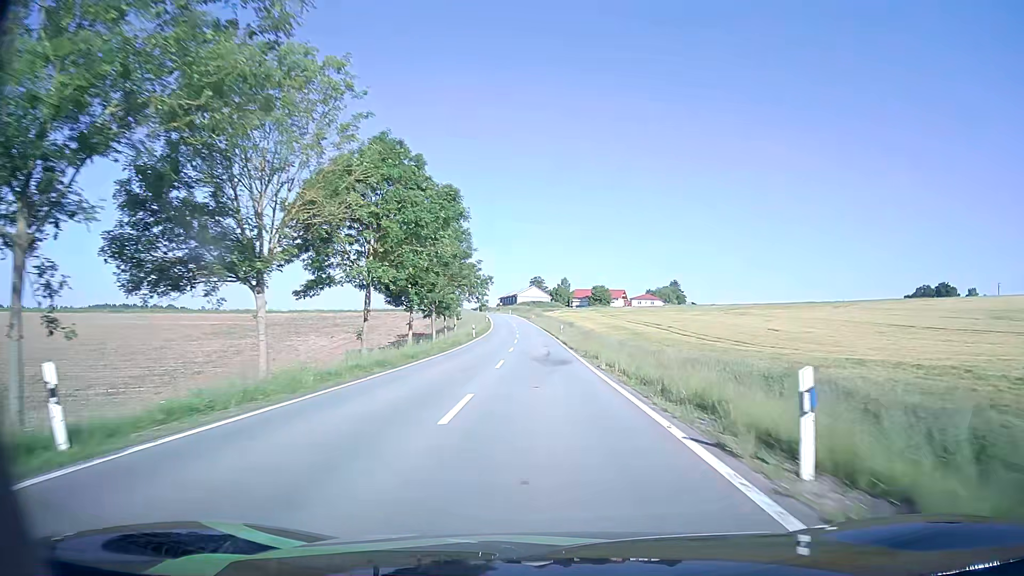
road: tertiary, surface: asphalt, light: Day
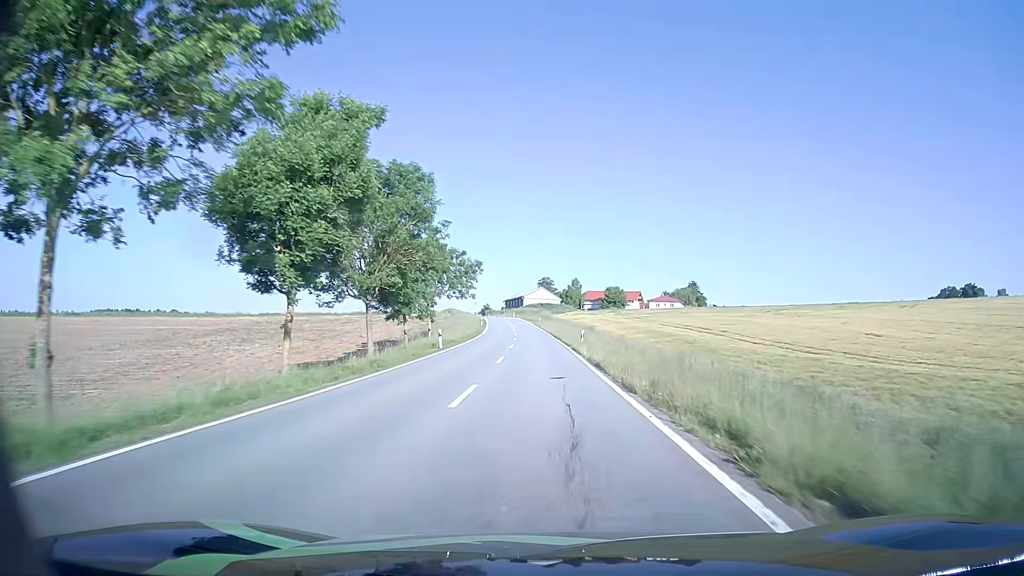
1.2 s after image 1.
(-0.2, +23.0) m; -1°
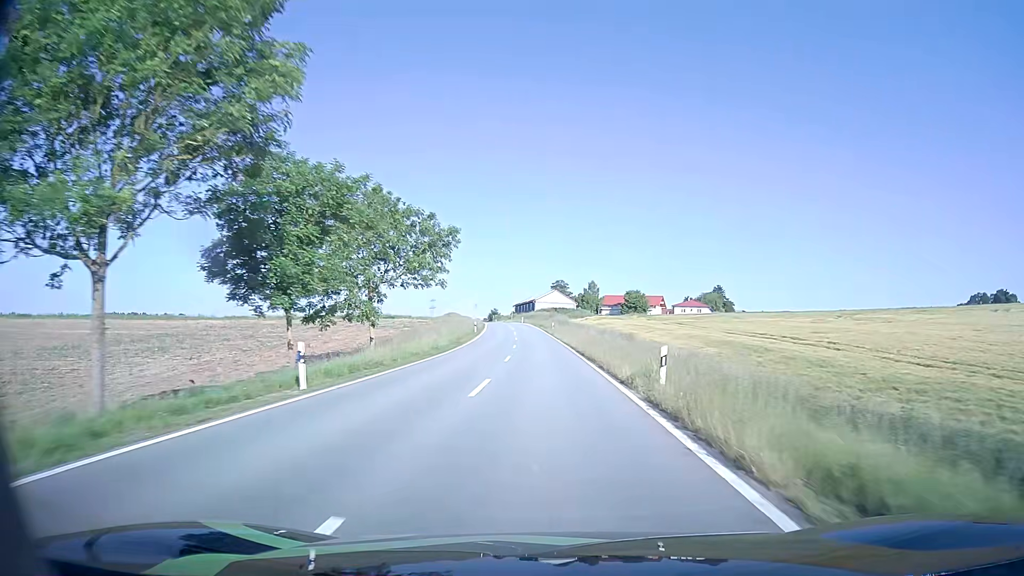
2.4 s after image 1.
(-0.2, +23.0) m; -1°
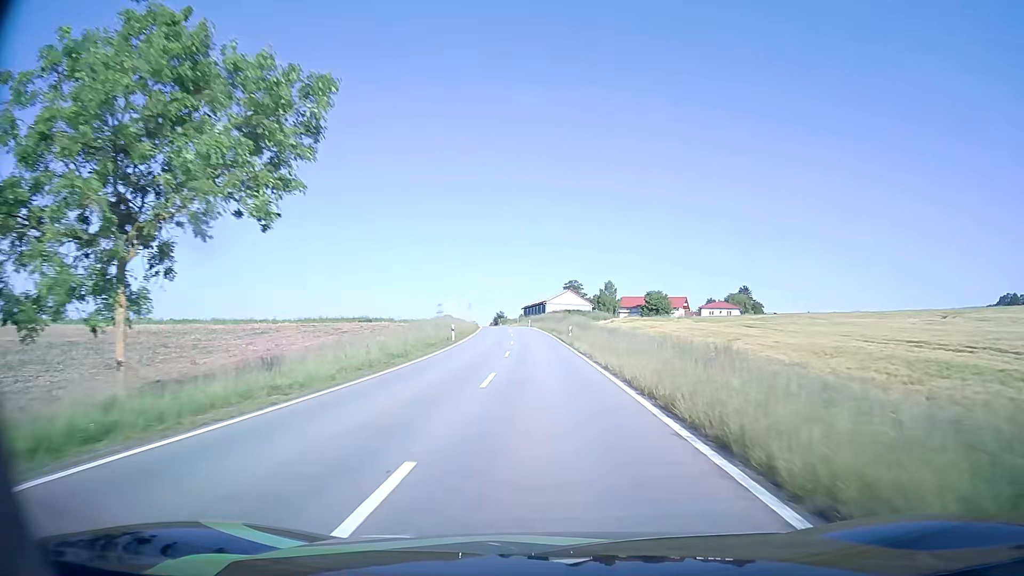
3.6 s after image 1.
(-0.2, +22.9) m; -1°
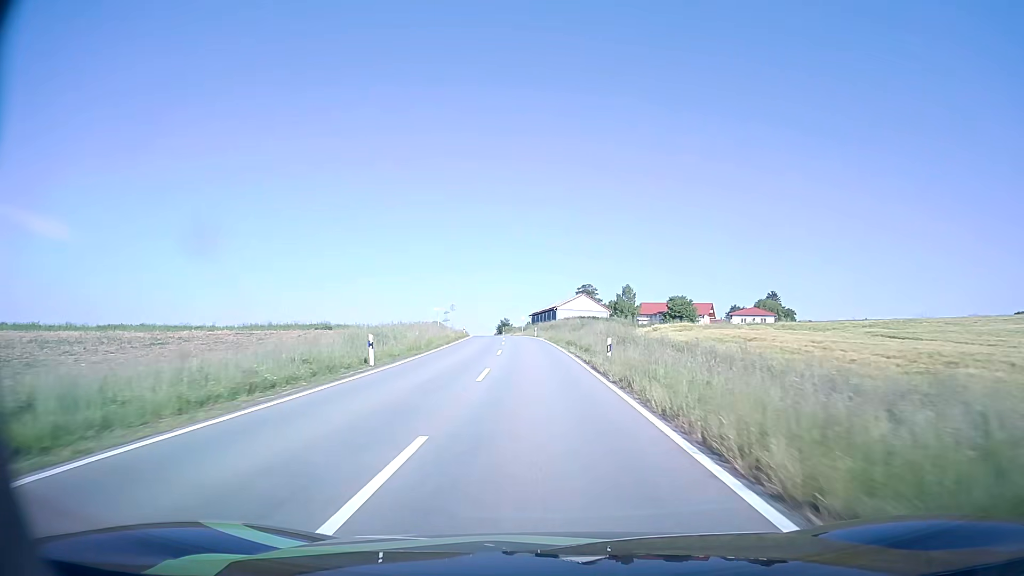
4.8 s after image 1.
(-0.2, +22.9) m; -1°
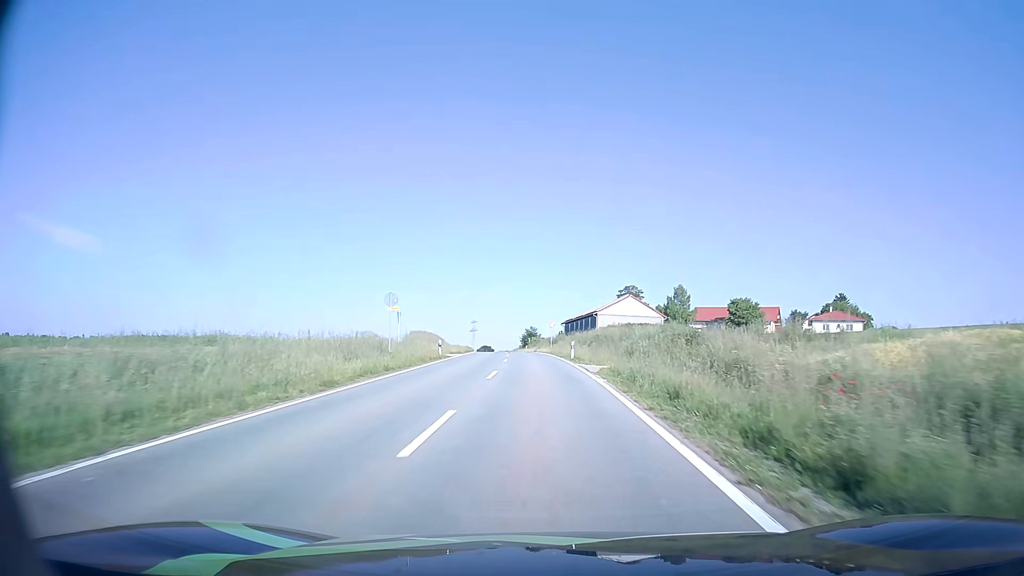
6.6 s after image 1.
(-0.8, +34.2) m; -3°
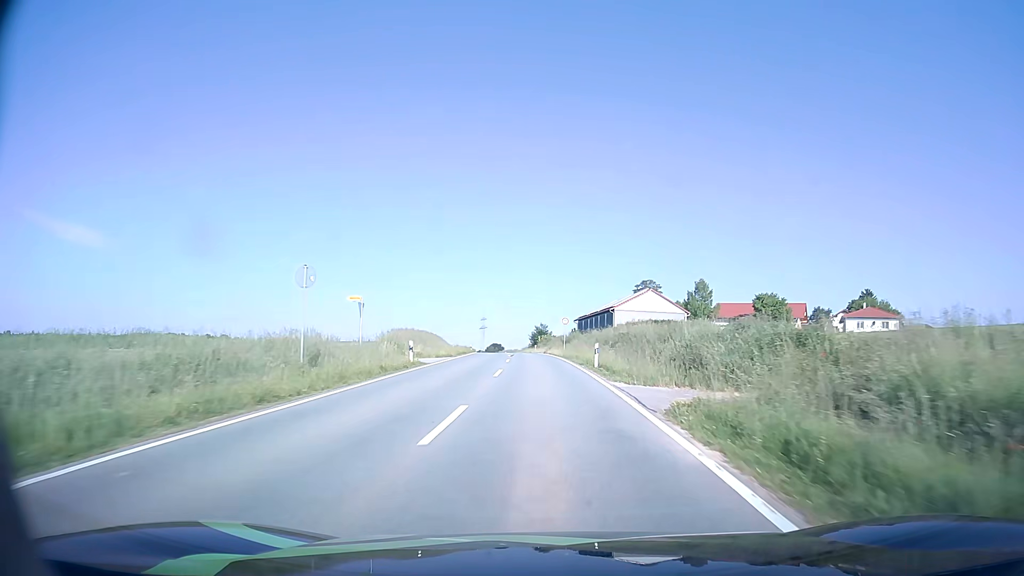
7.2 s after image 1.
(-0.1, +11.4) m; -1°
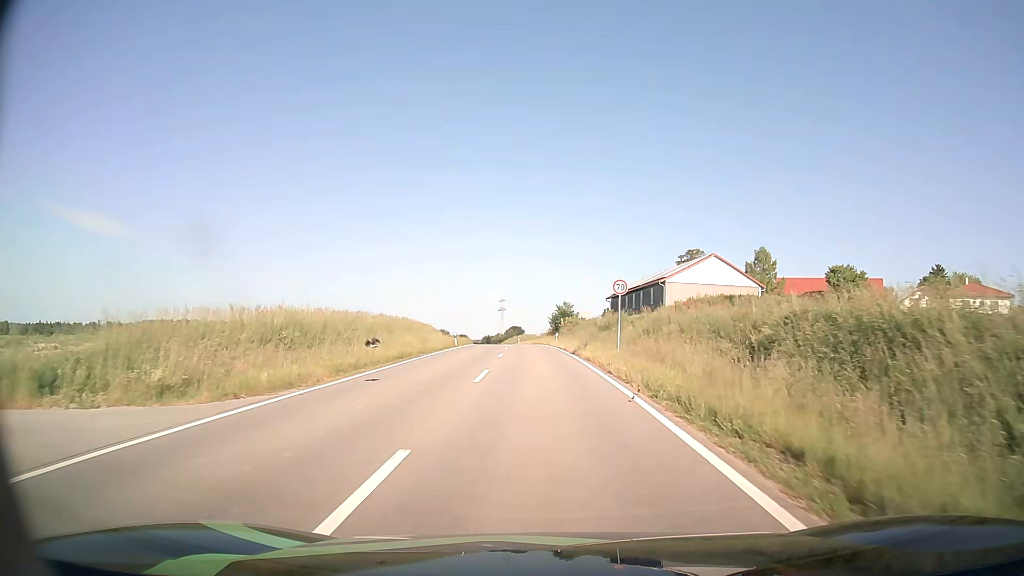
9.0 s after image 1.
(-0.4, +28.9) m; -2°
(0, +10) (-1, +20) (-1, +30) (-1, +40) (-1, +50) (-2, +60) (-3, +70) (-4, +80) (-5, +90) (-6, +100) m
